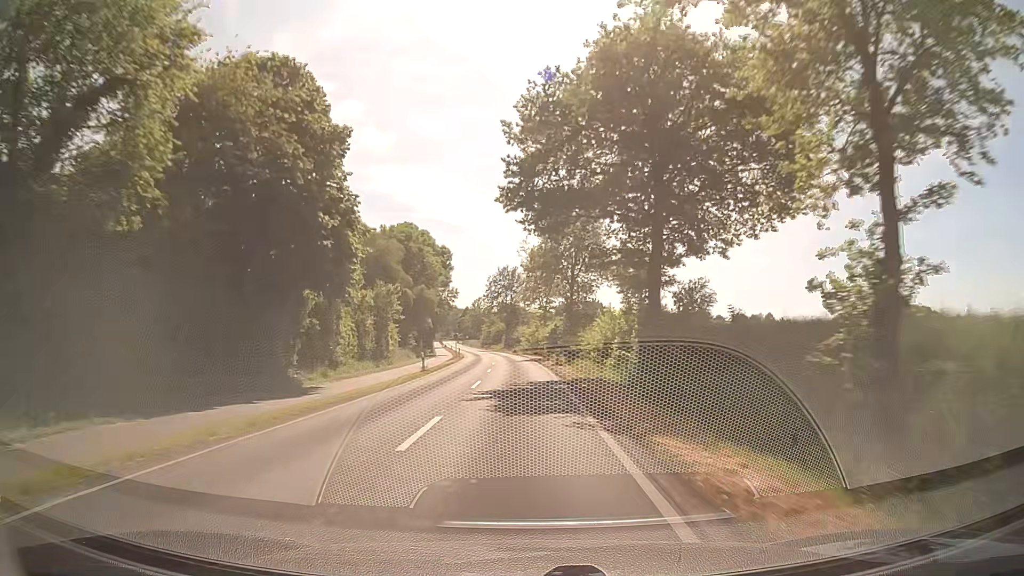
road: secondary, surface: asphalt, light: Day
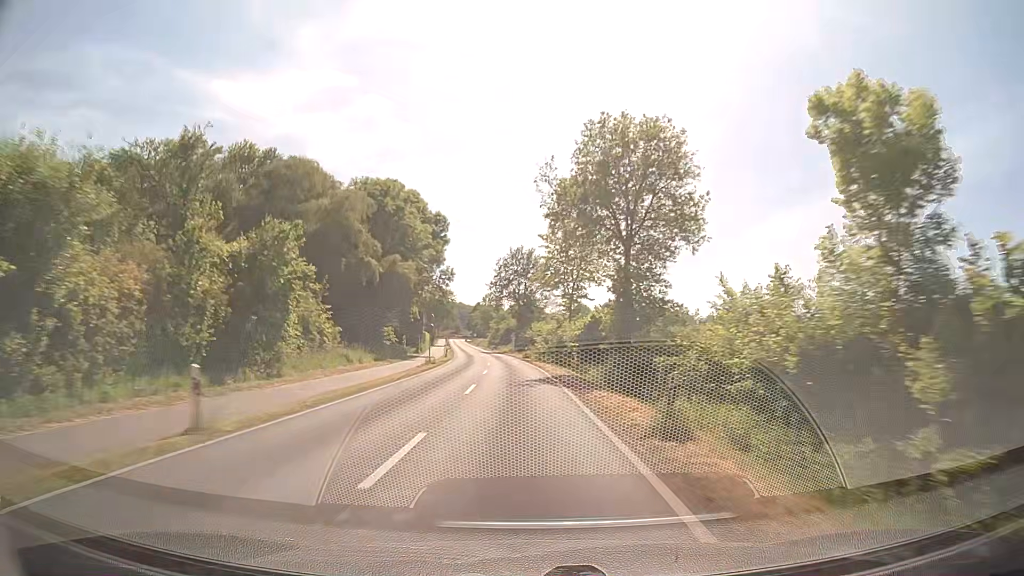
(-0.3, +26.5) m; -1°
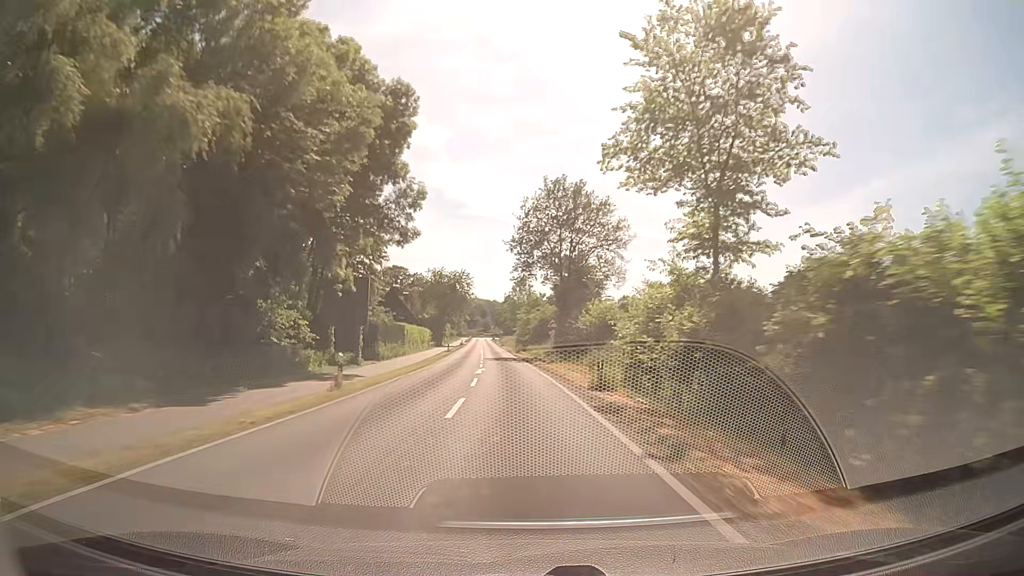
(-1.2, +42.7) m; -3°
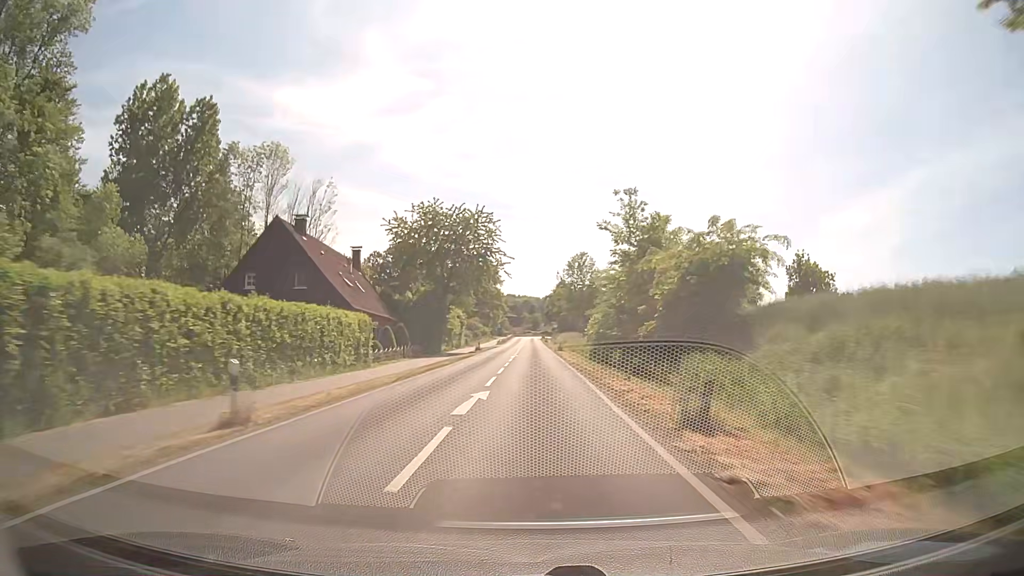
(-2.4, +58.7) m; -4°
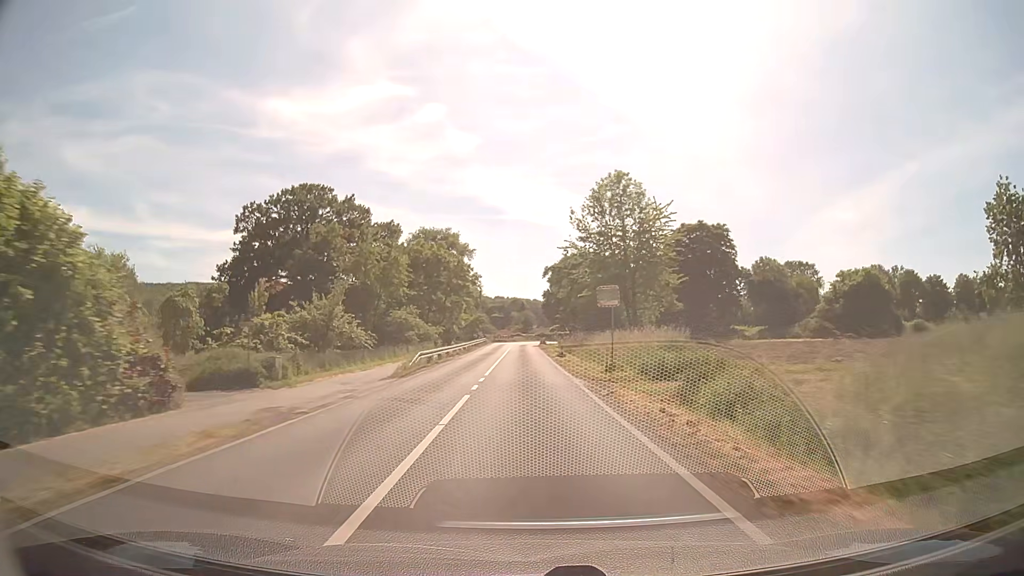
(+0.2, +69.1) m; +1°
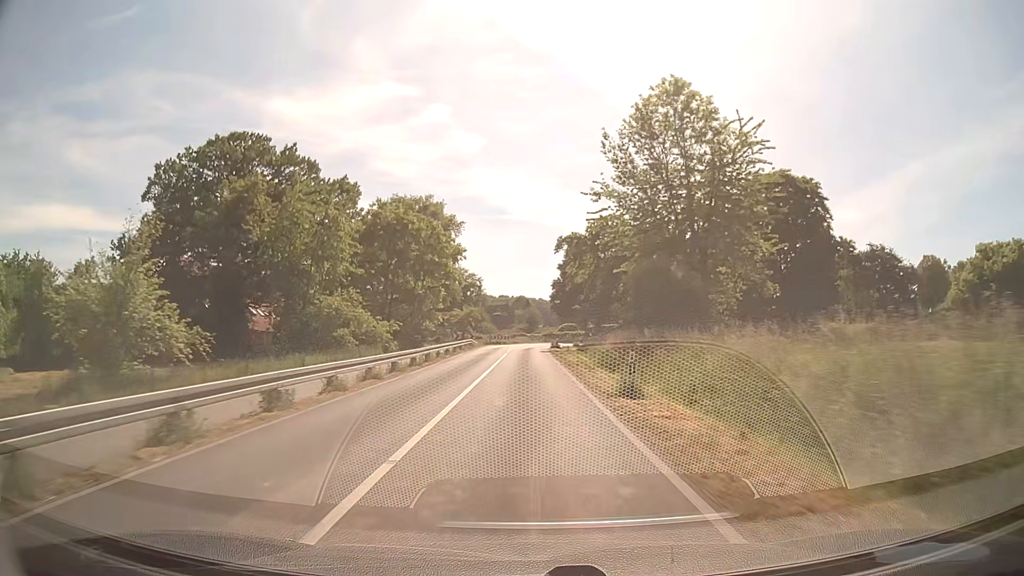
(0.0, +25.8) m; 0°
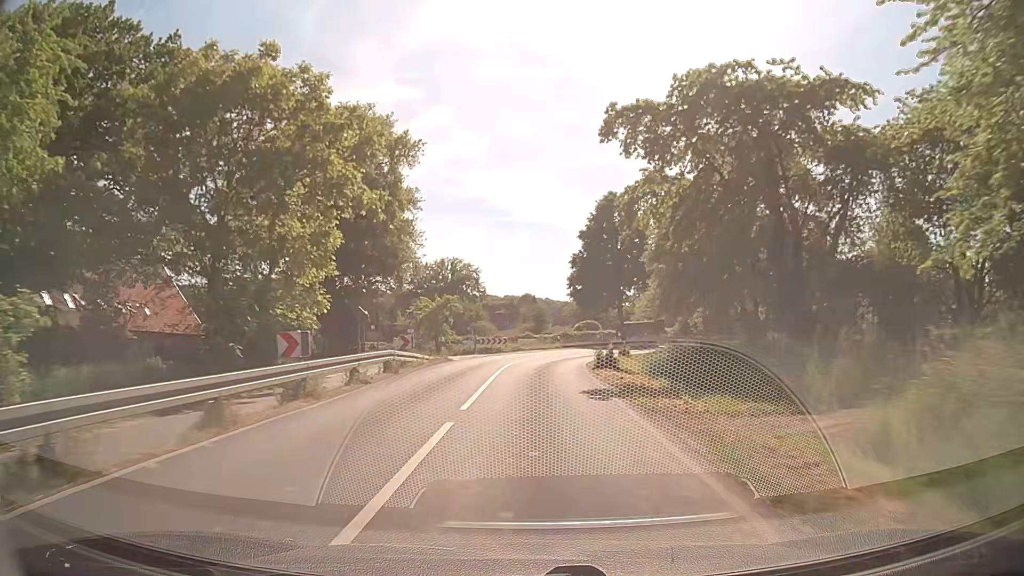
(-0.2, +34.8) m; -1°
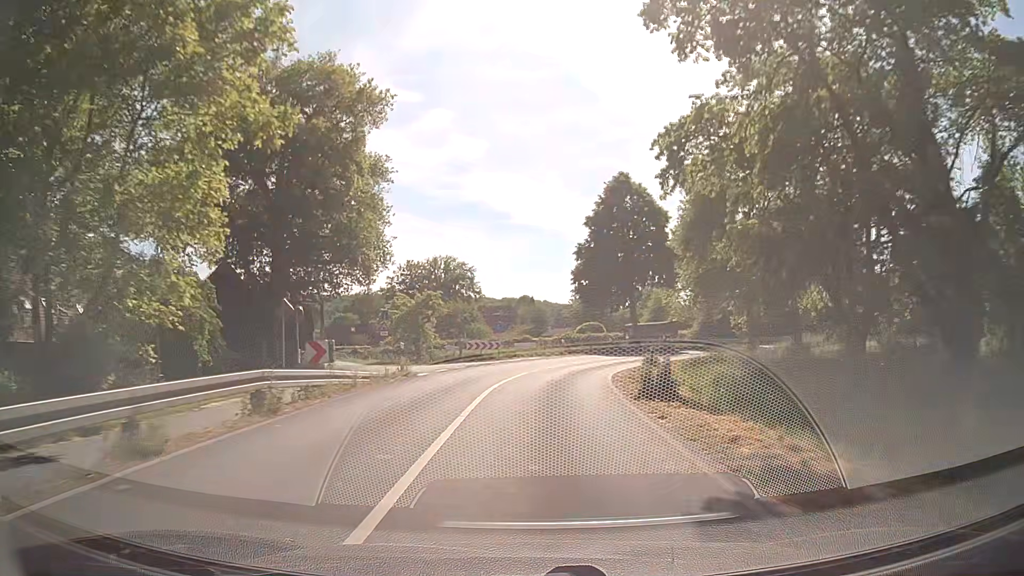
(0.0, +10.3) m; 0°
(0, +10) (+1, +20) (+2, +30) (+6, +39) (+10, +48) (+17, +56) (+24, +63) (+32, +68) (+41, +73) (+51, +76) m
